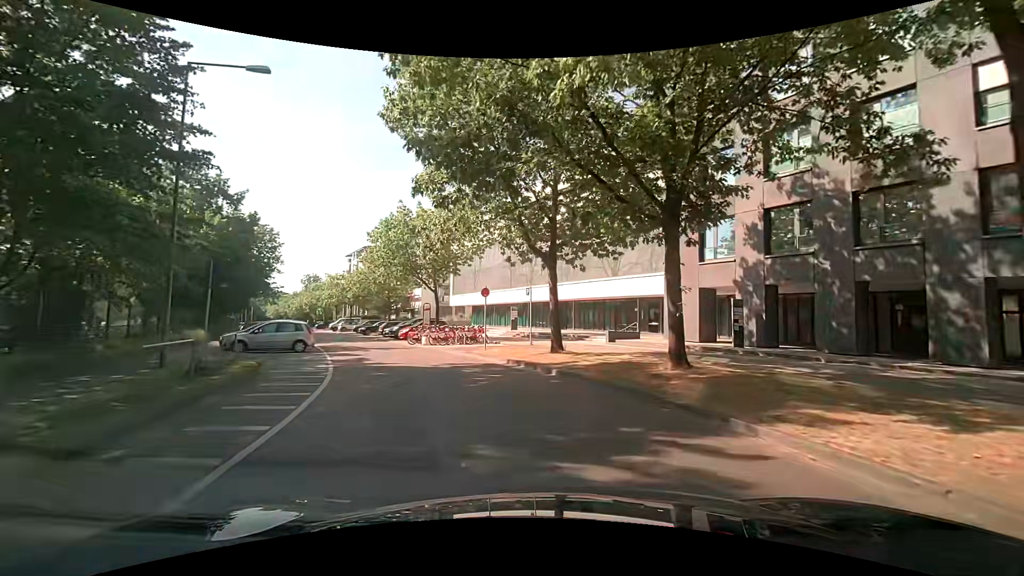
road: residential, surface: asphalt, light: Day
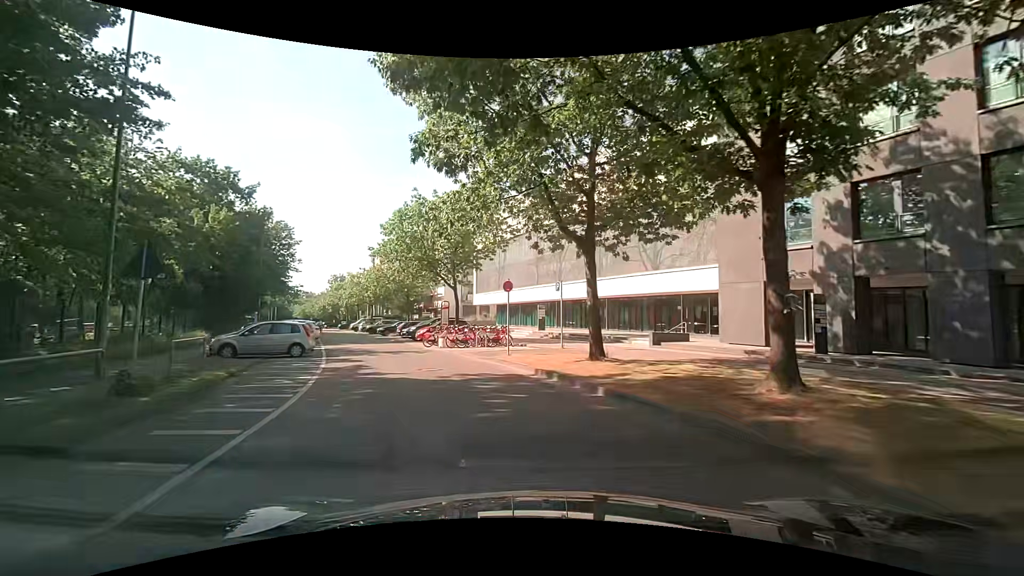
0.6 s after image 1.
(-0.1, +3.4) m; -3°
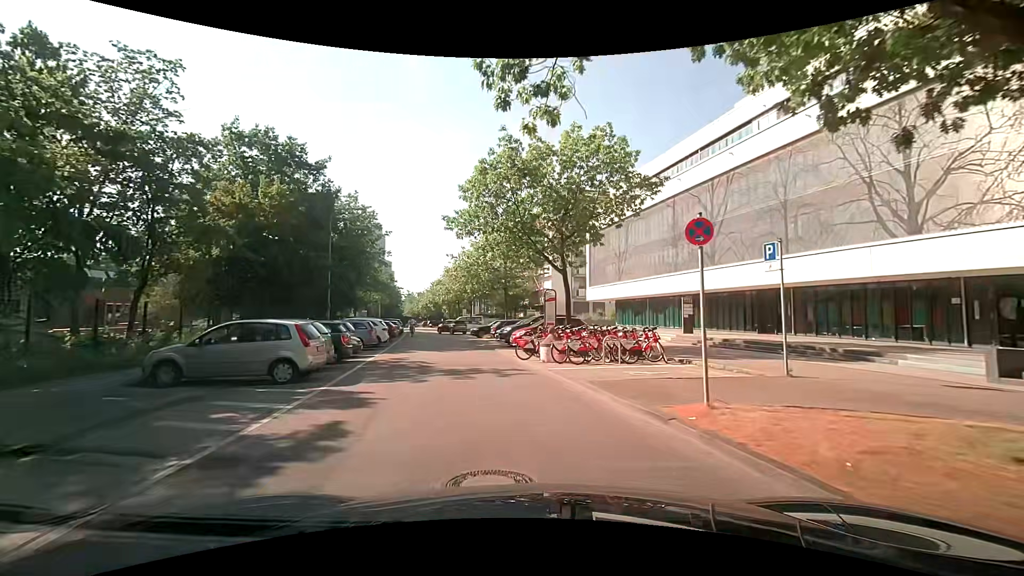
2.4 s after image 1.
(-1.2, +10.3) m; -11°
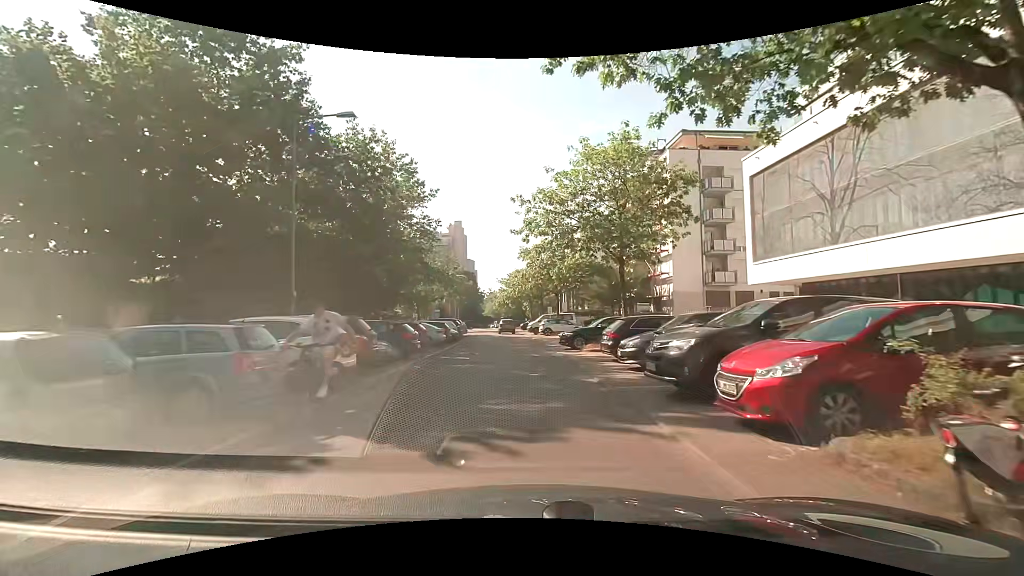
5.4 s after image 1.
(-2.3, +17.4) m; -10°
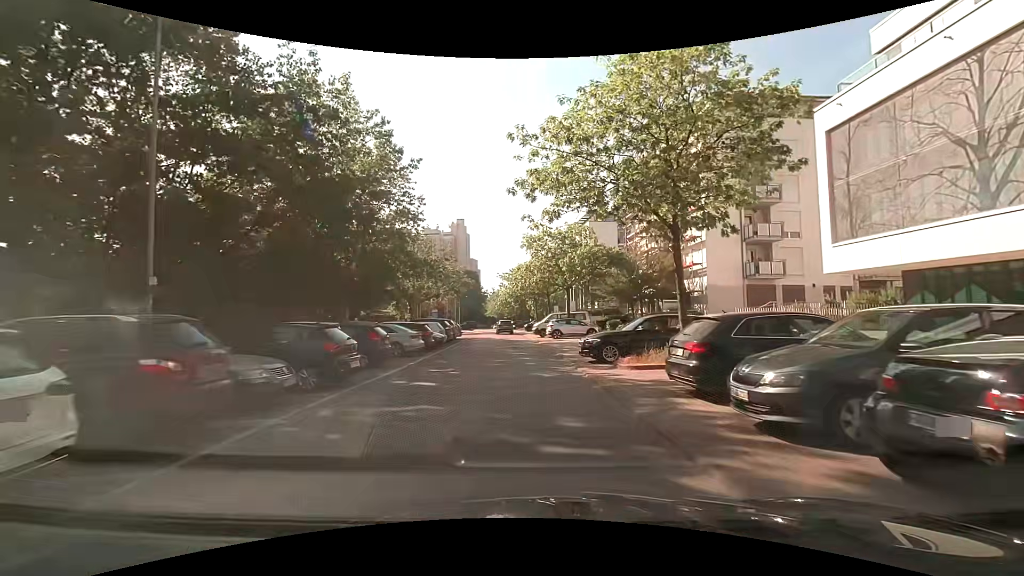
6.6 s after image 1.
(-0.1, +7.3) m; 0°
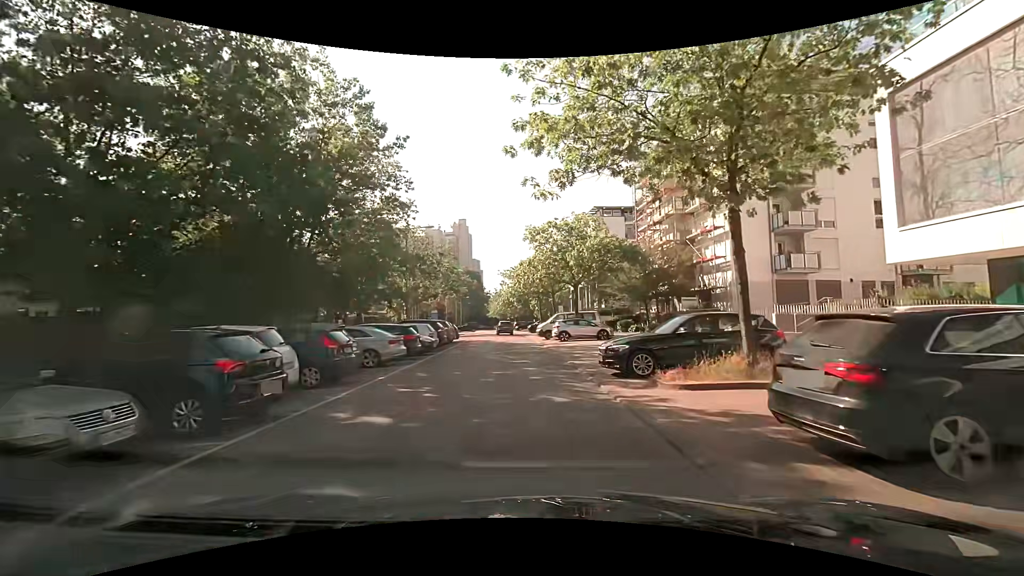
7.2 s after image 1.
(-0.1, +3.8) m; -2°
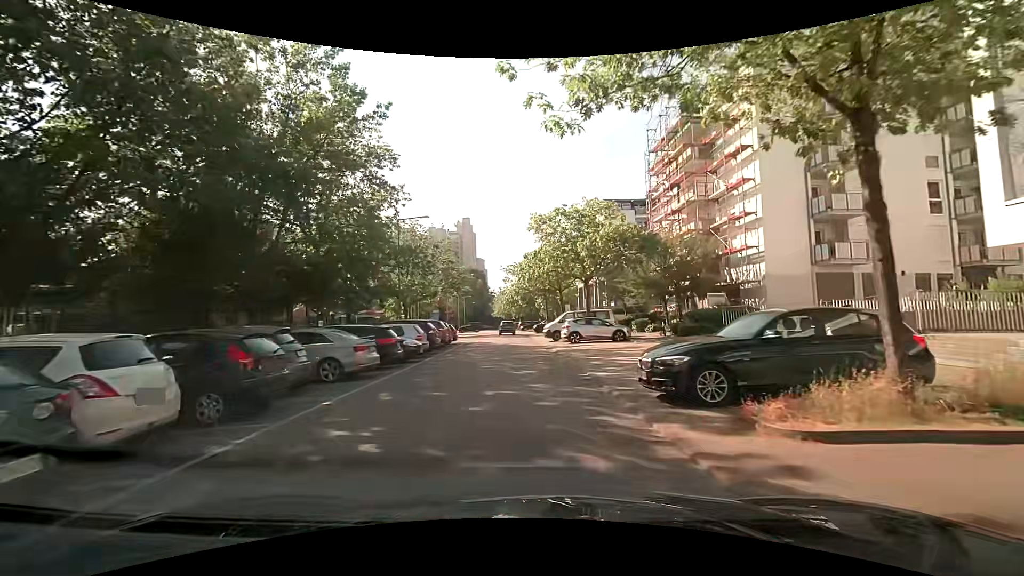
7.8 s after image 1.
(0.0, +3.9) m; 0°
